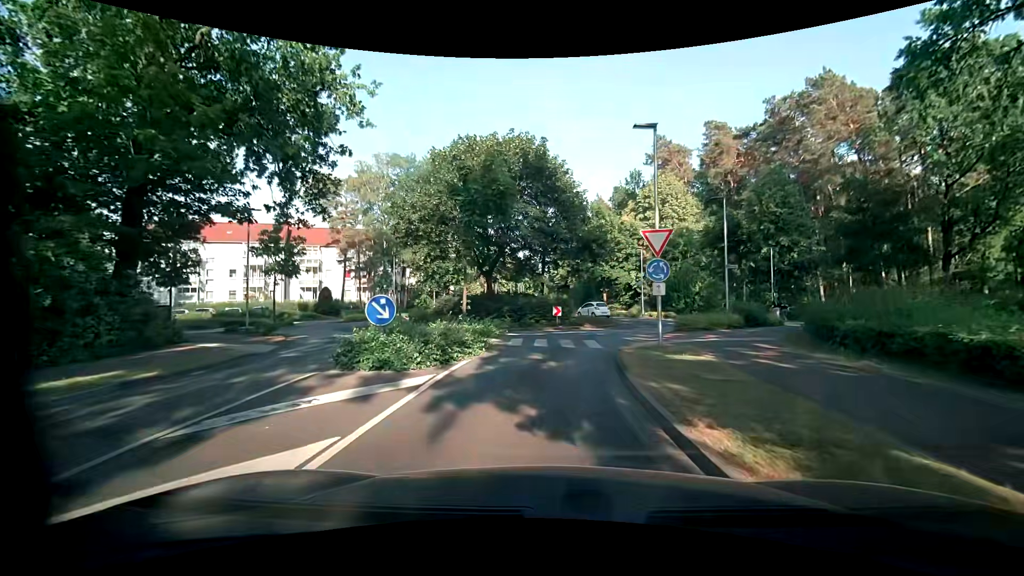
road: unclassified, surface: asphalt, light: Day
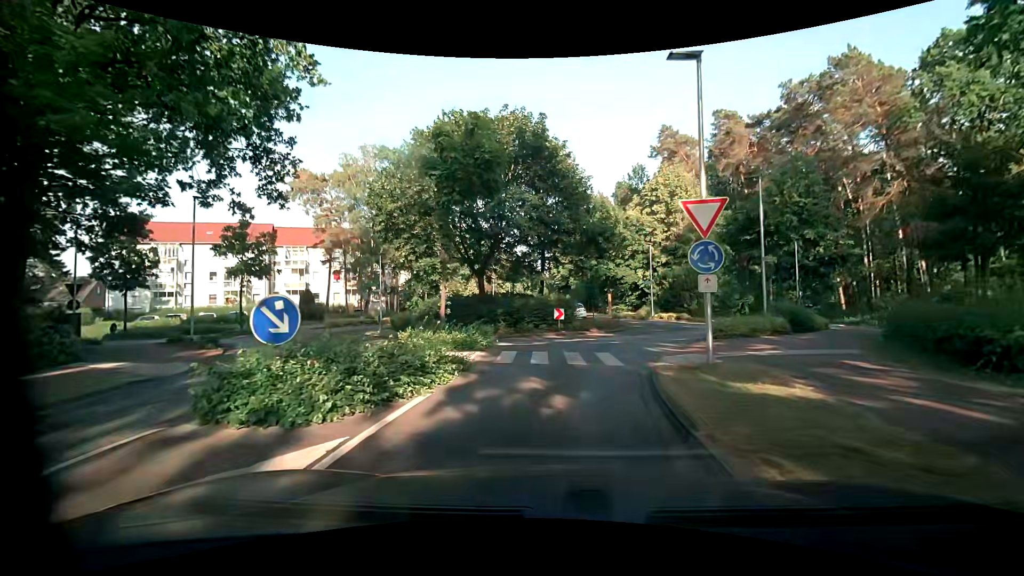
(0.0, +3.8) m; -1°
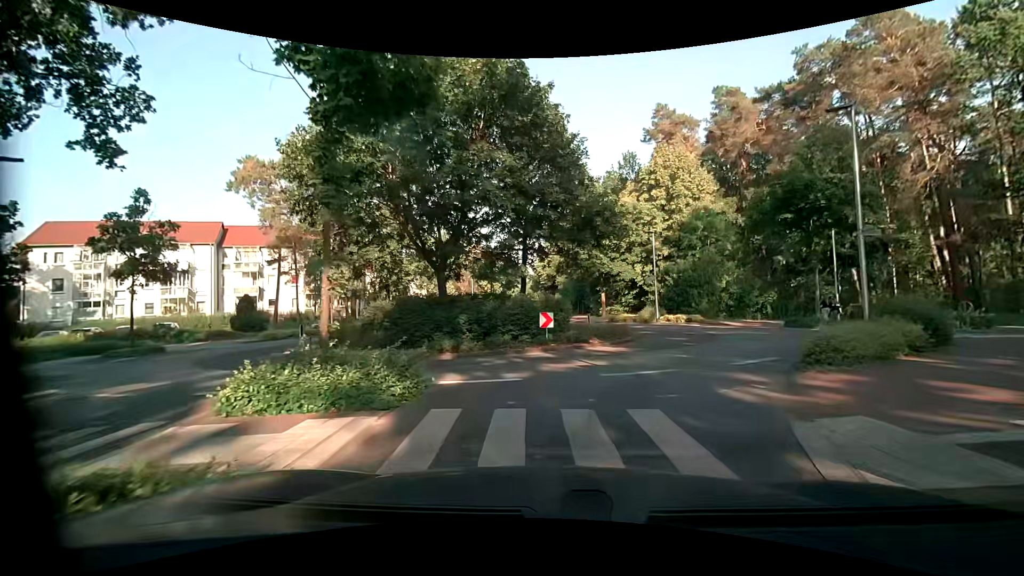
(+0.1, +6.9) m; +1°
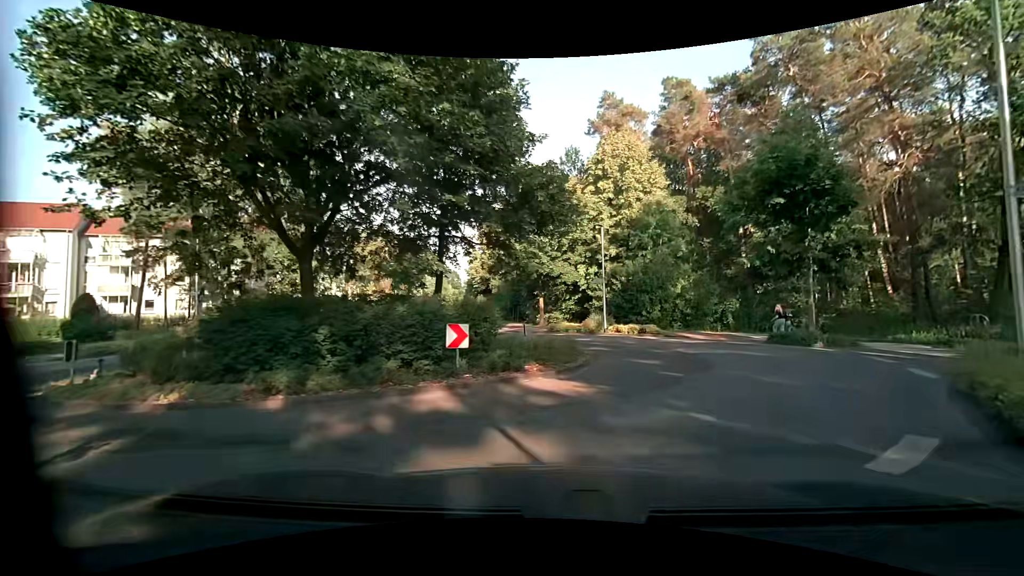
(+0.3, +6.4) m; +8°
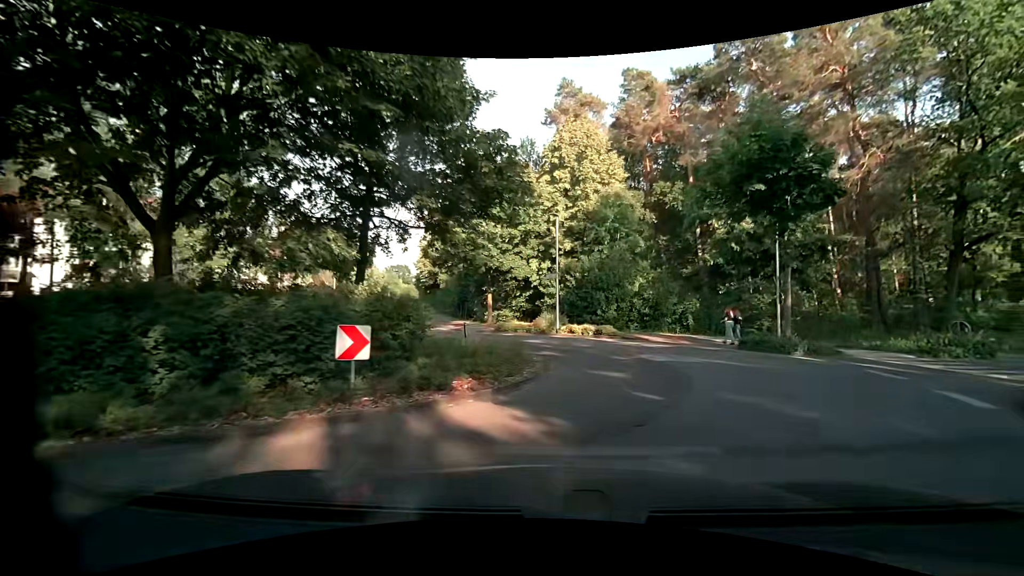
(+0.1, +3.0) m; +3°
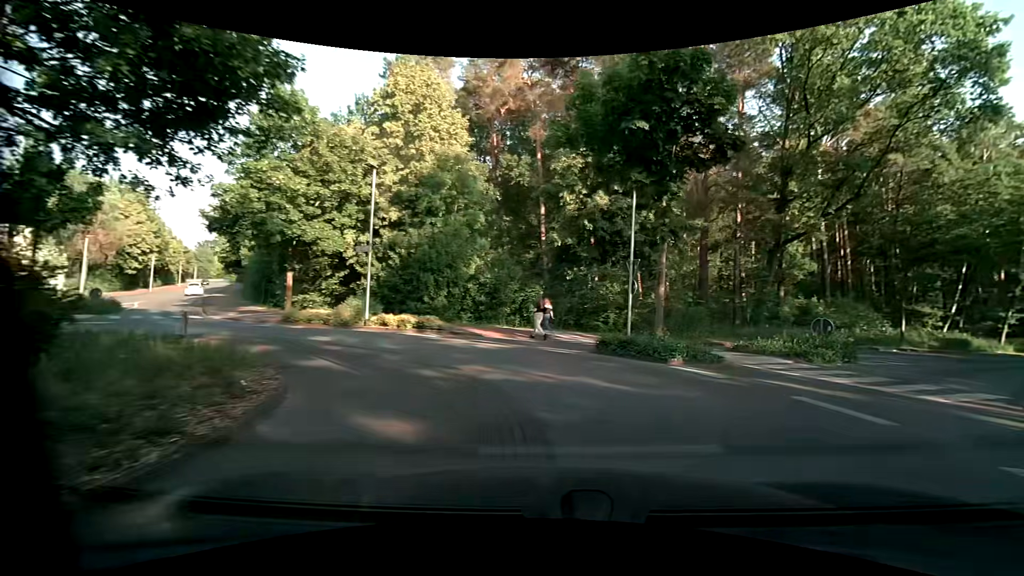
(+0.9, +6.0) m; +18°
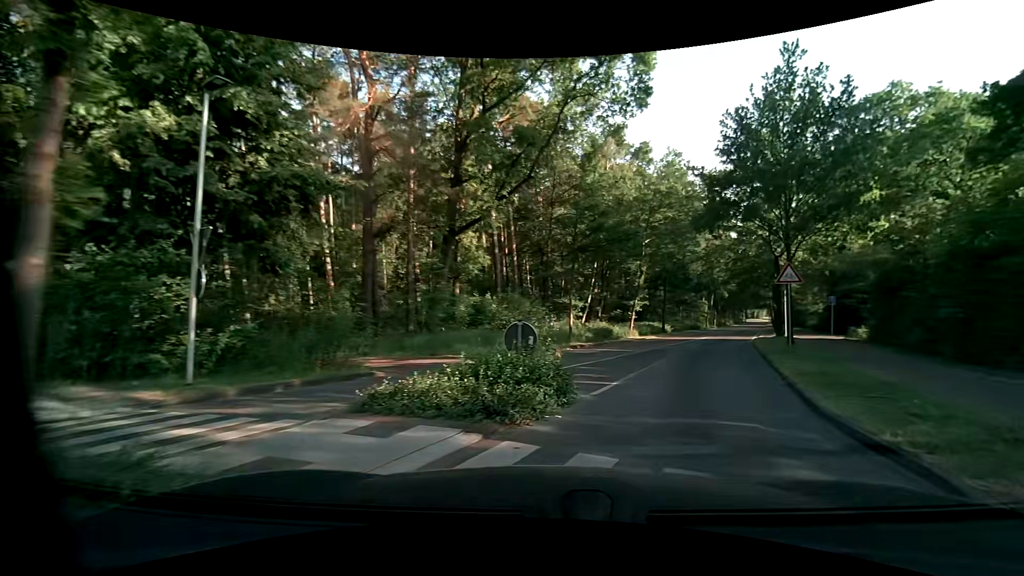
(+2.8, +8.7) m; +36°
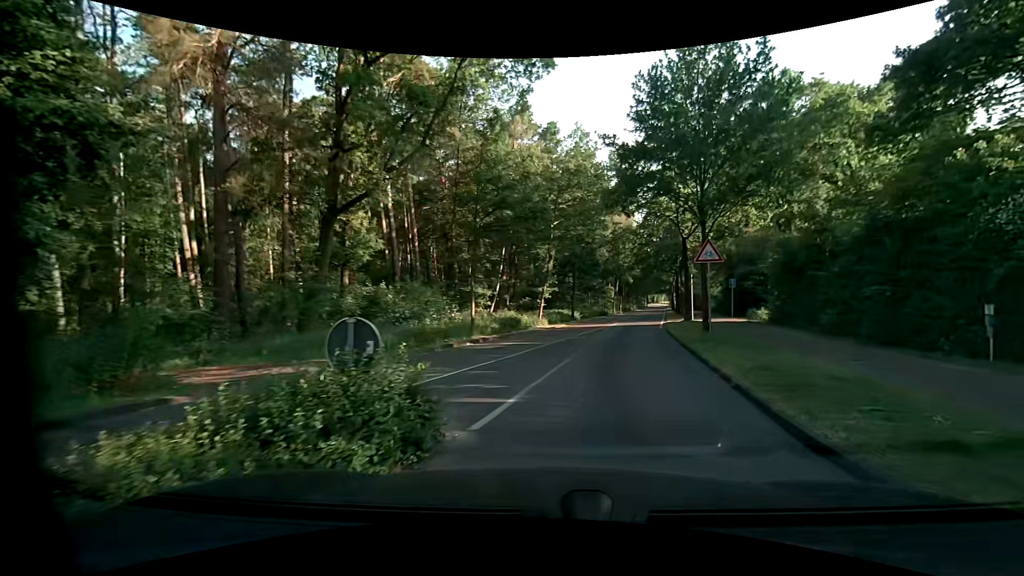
(+0.3, +3.2) m; +10°
